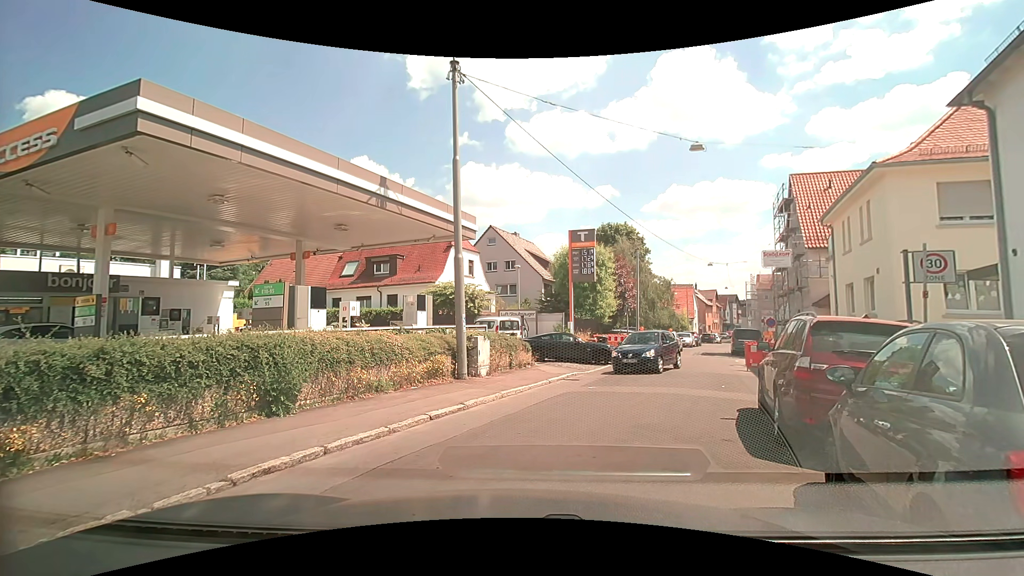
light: Day
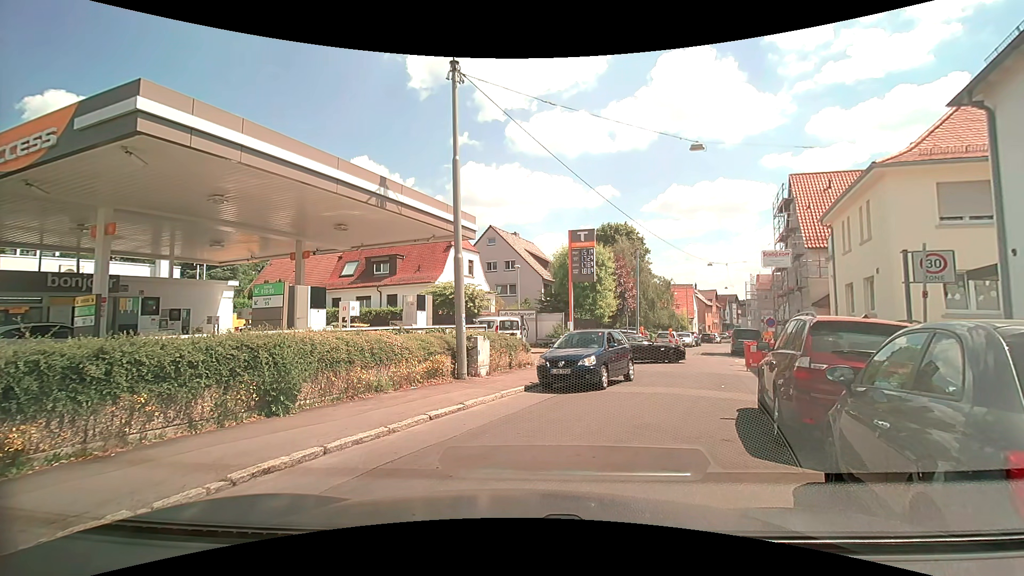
(0.0, 0.0) m; 0°
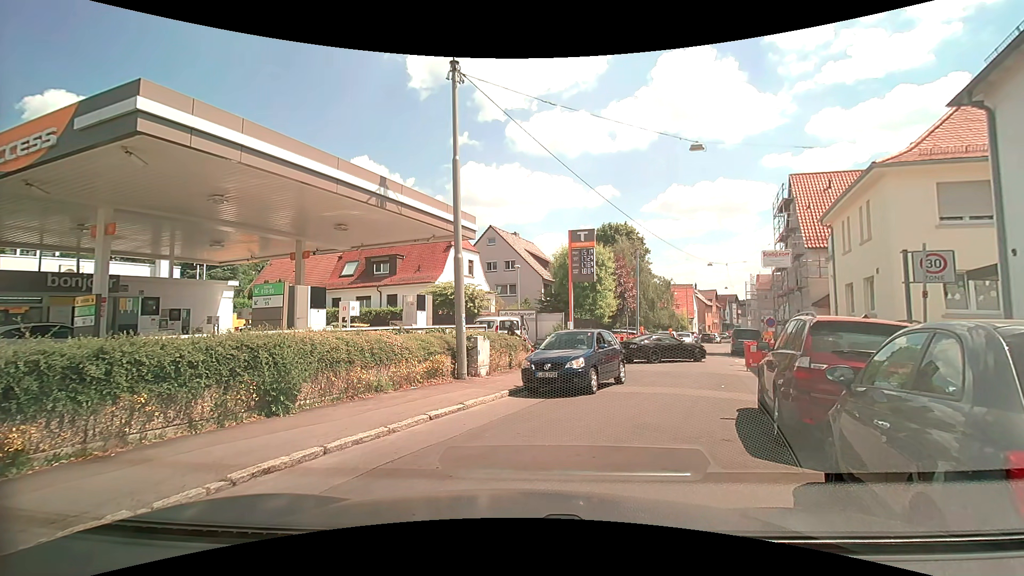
(0.0, 0.0) m; 0°
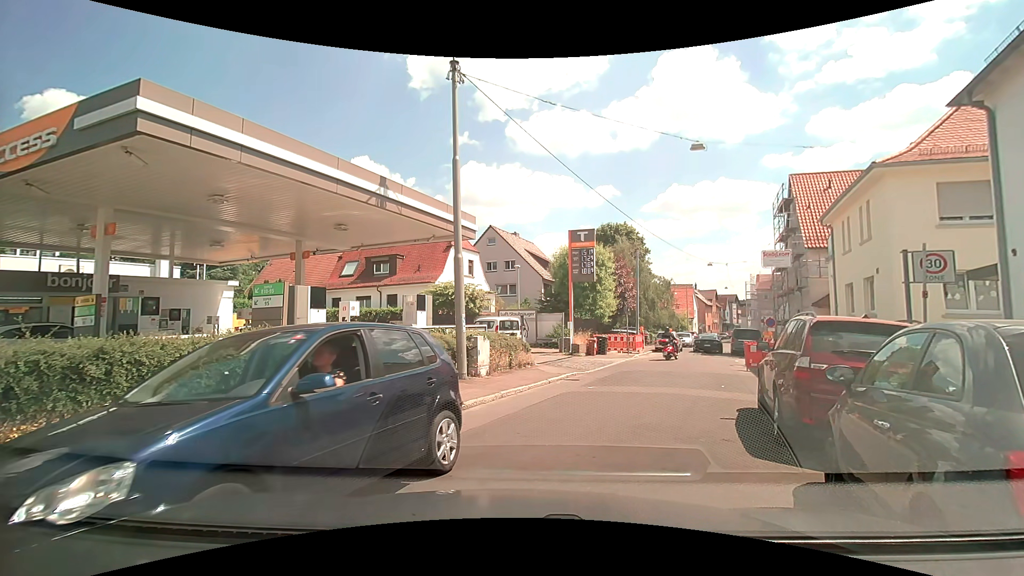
(0.0, 0.0) m; 0°
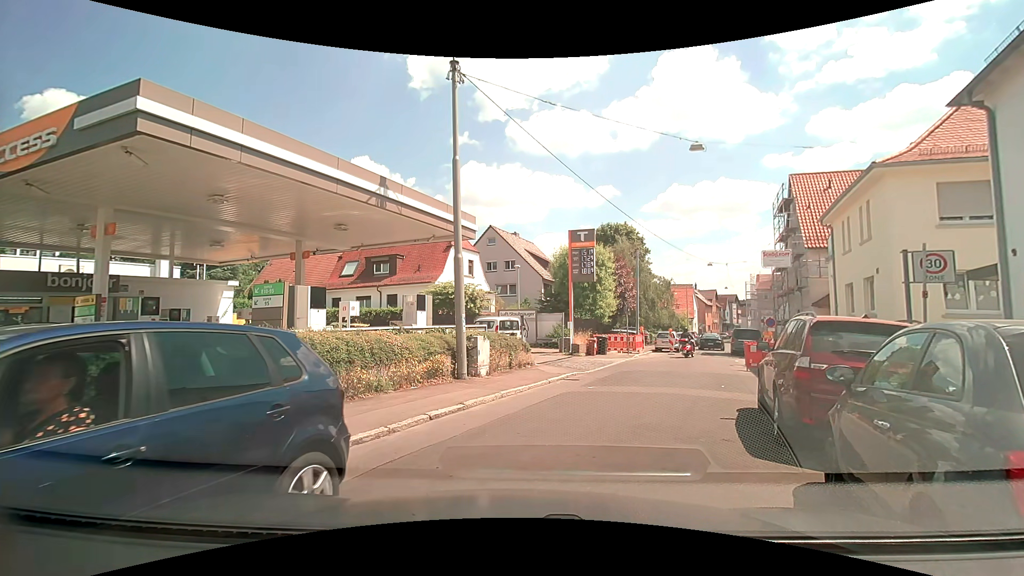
(0.0, 0.0) m; 0°
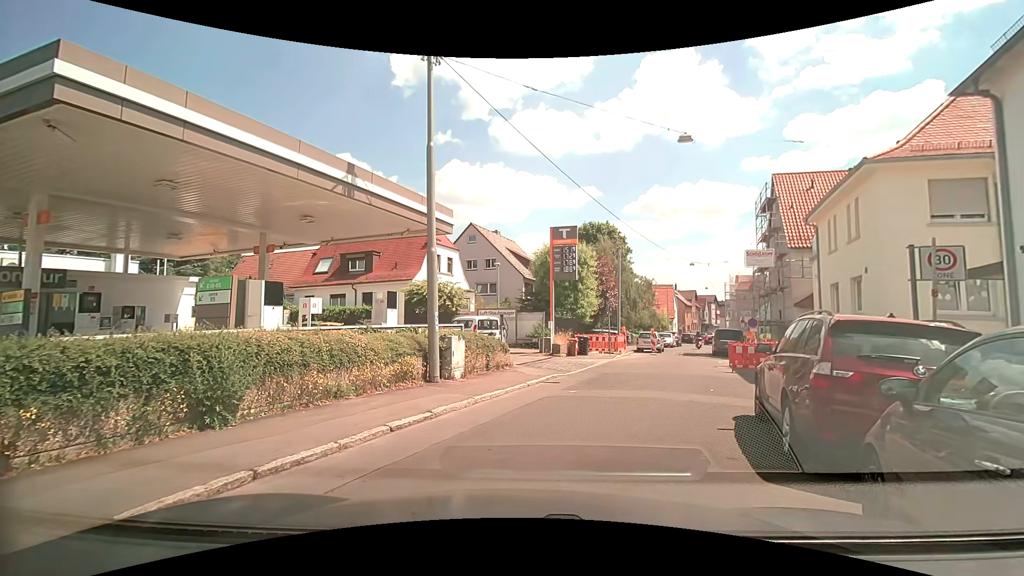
(0.0, +1.0) m; 0°
